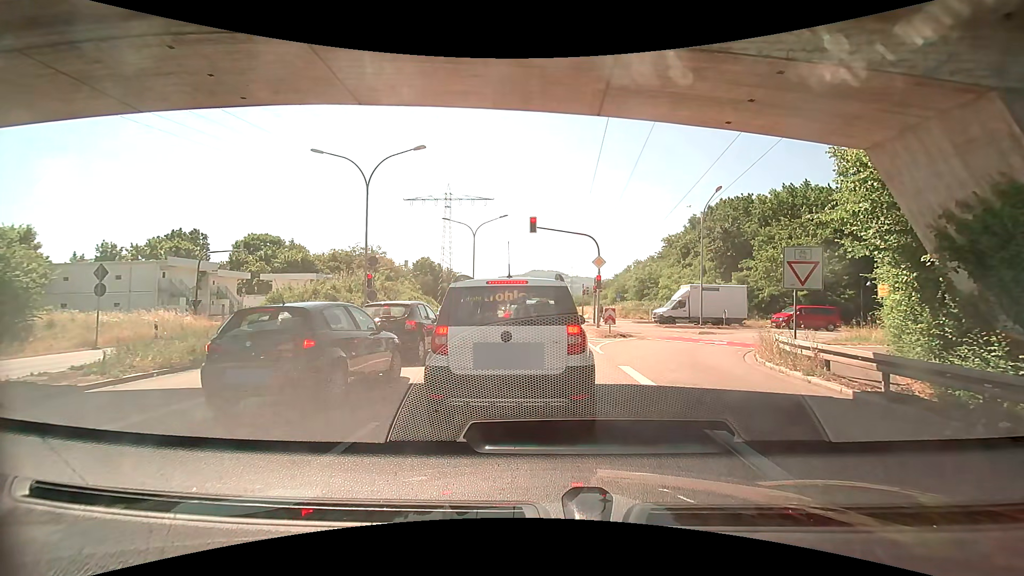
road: trunk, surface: asphalt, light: Day
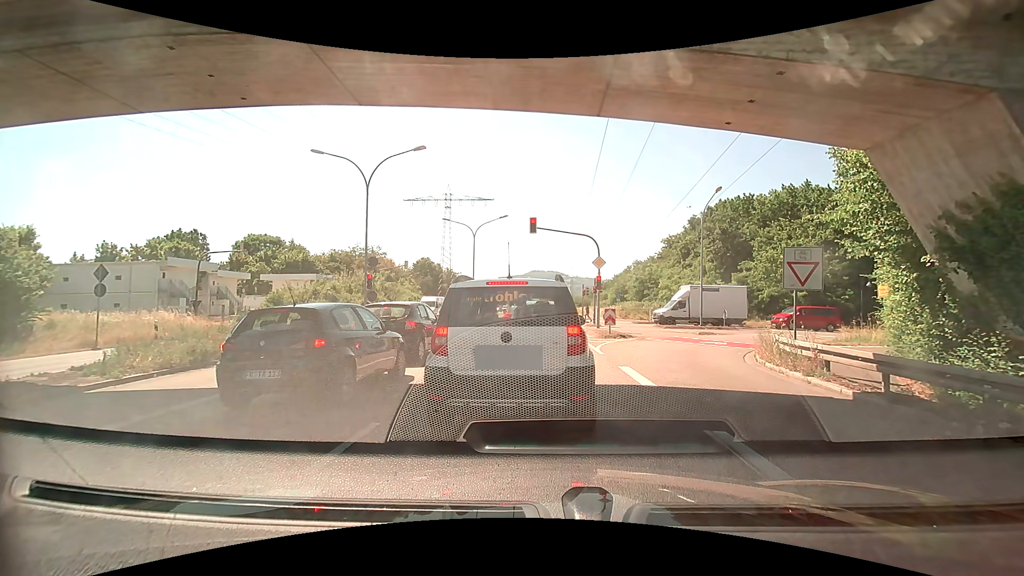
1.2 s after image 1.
(0.0, 0.0) m; 0°
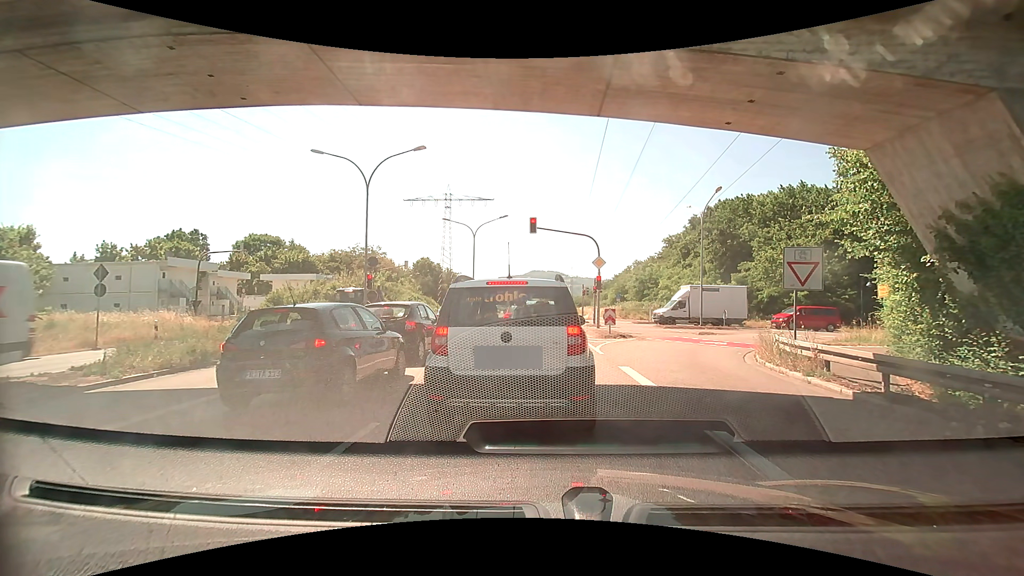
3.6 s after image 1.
(0.0, 0.0) m; 0°
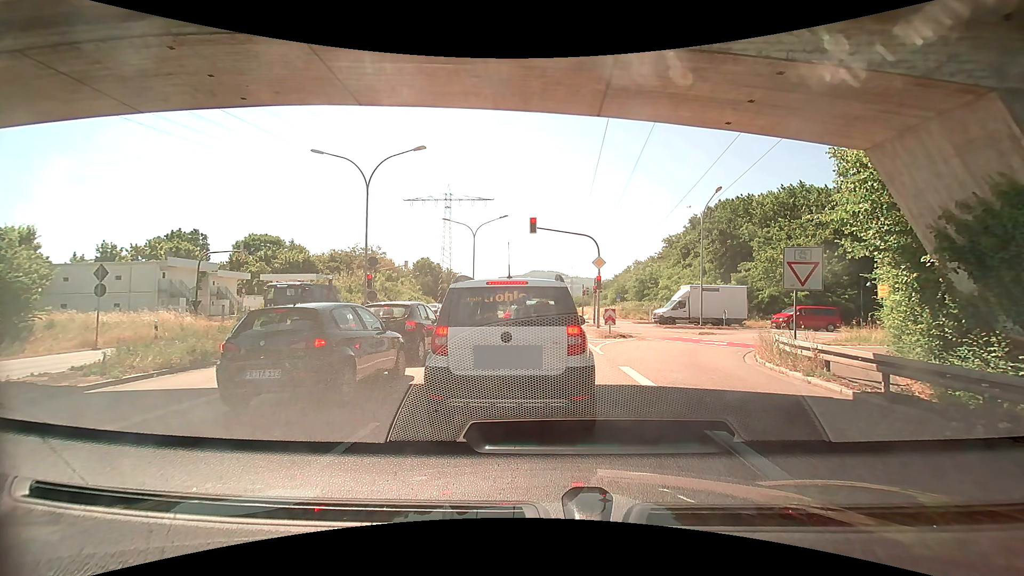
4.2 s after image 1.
(0.0, 0.0) m; 0°
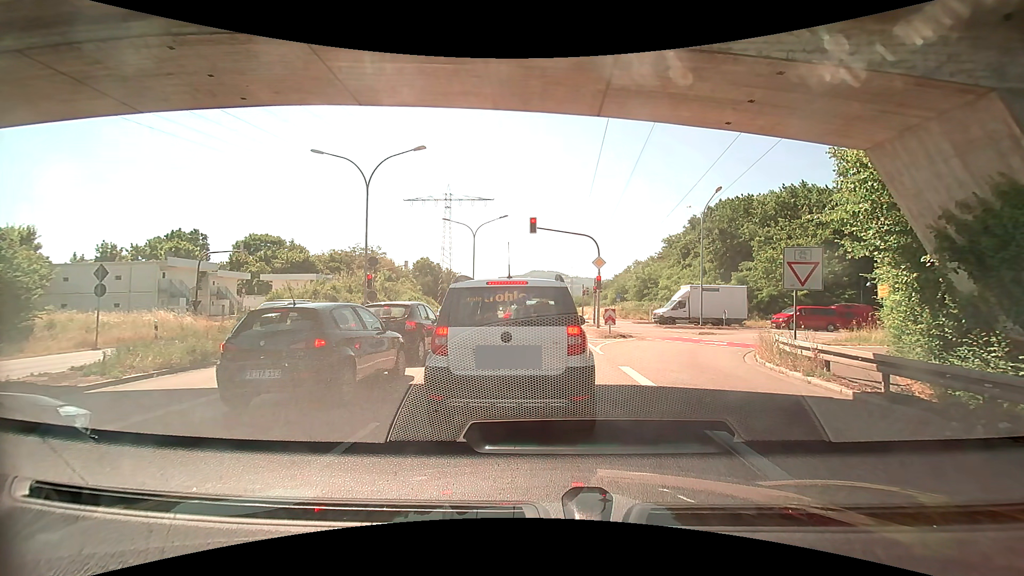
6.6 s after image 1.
(0.0, 0.0) m; 0°
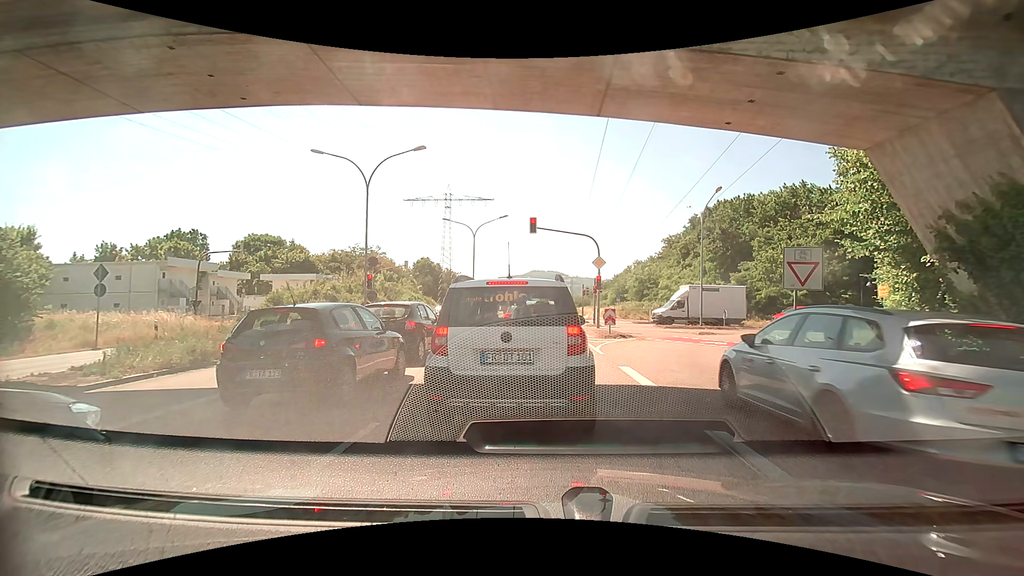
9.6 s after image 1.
(0.0, 0.0) m; 0°
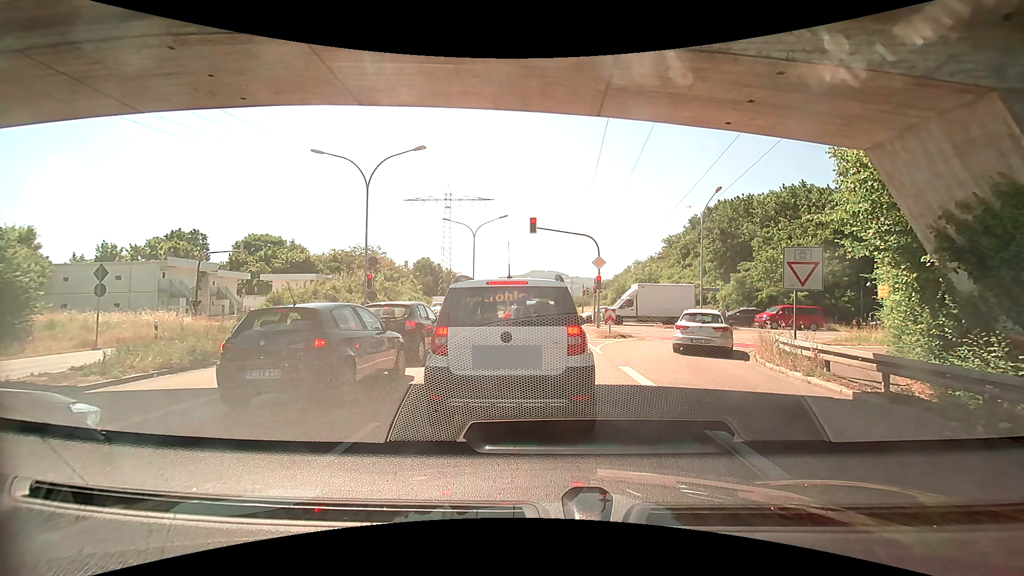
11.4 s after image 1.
(0.0, 0.0) m; 0°
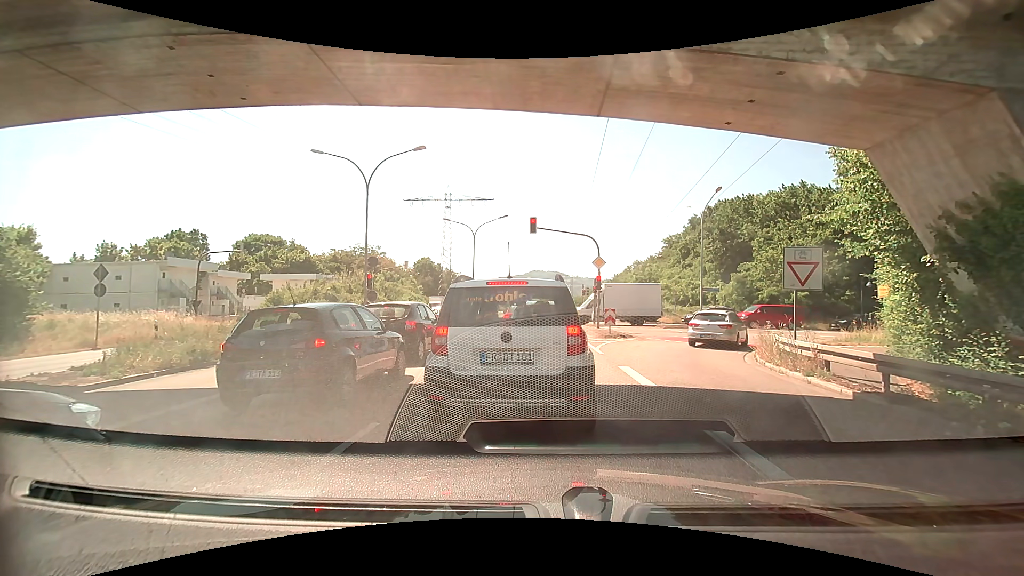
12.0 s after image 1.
(0.0, 0.0) m; 0°
(0, +10) (0, +20) (0, +30) (-1, +40) (-1, +50) (-1, +60) (-1, +70) (-1, +80) (-1, +90) (-1, +100) m
